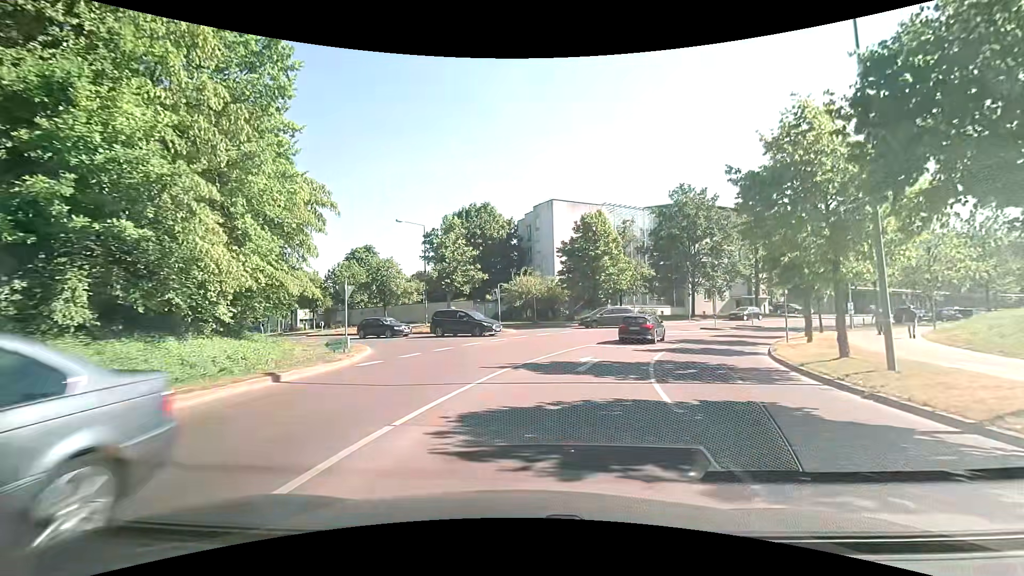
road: tertiary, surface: asphalt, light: Day
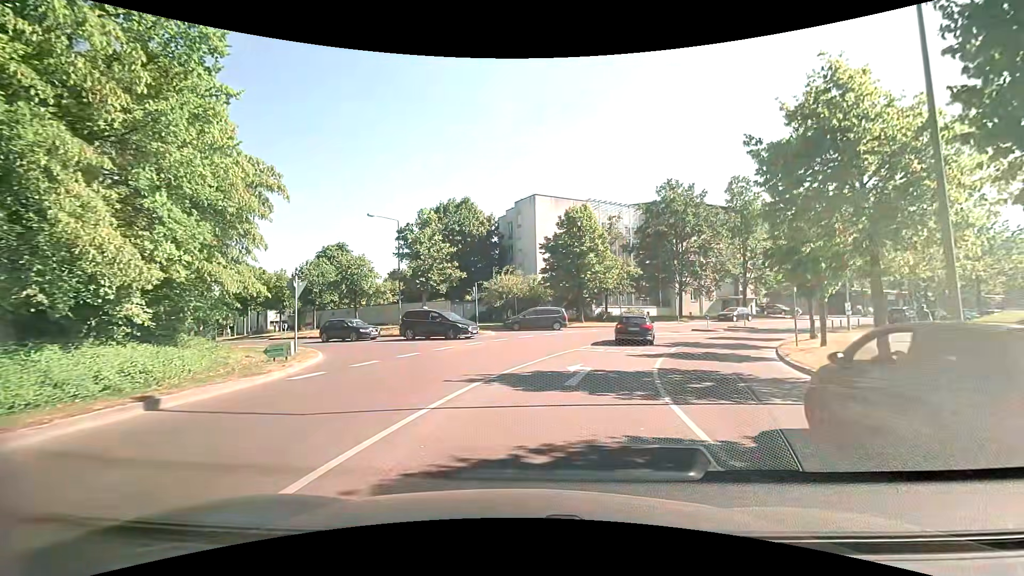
(0.0, +2.8) m; +2°
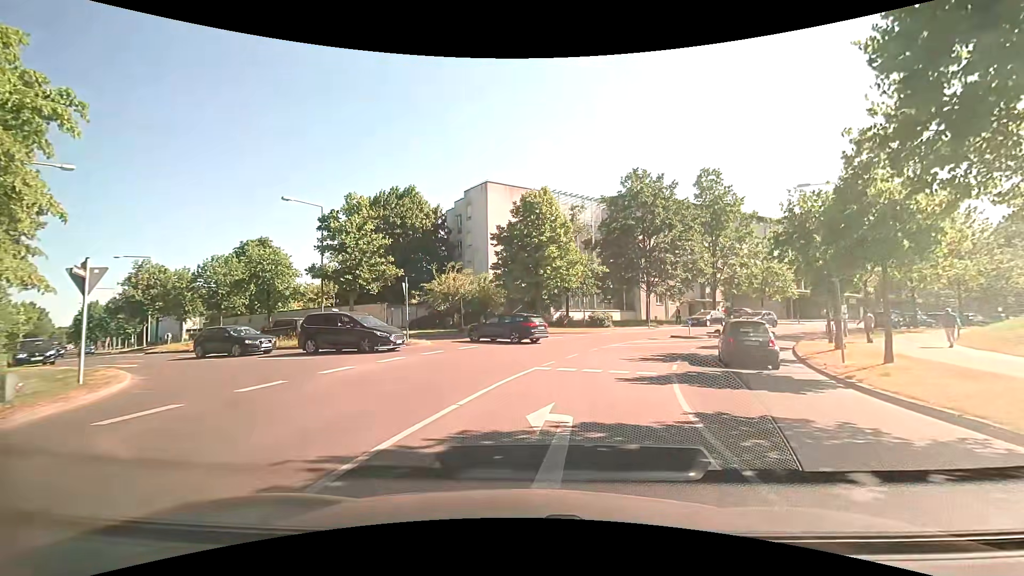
(+0.2, +6.8) m; +4°
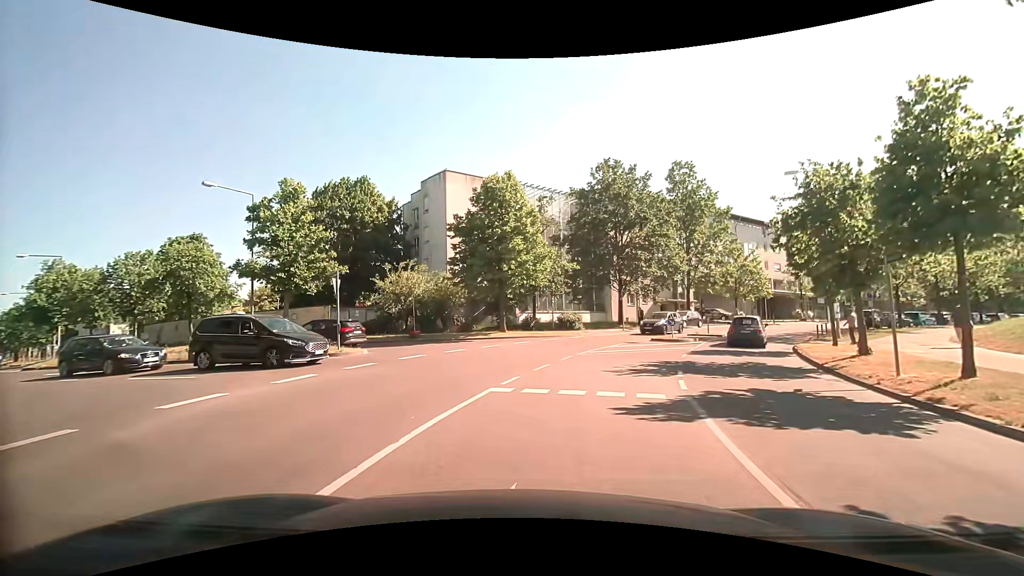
(+0.2, +4.2) m; +4°
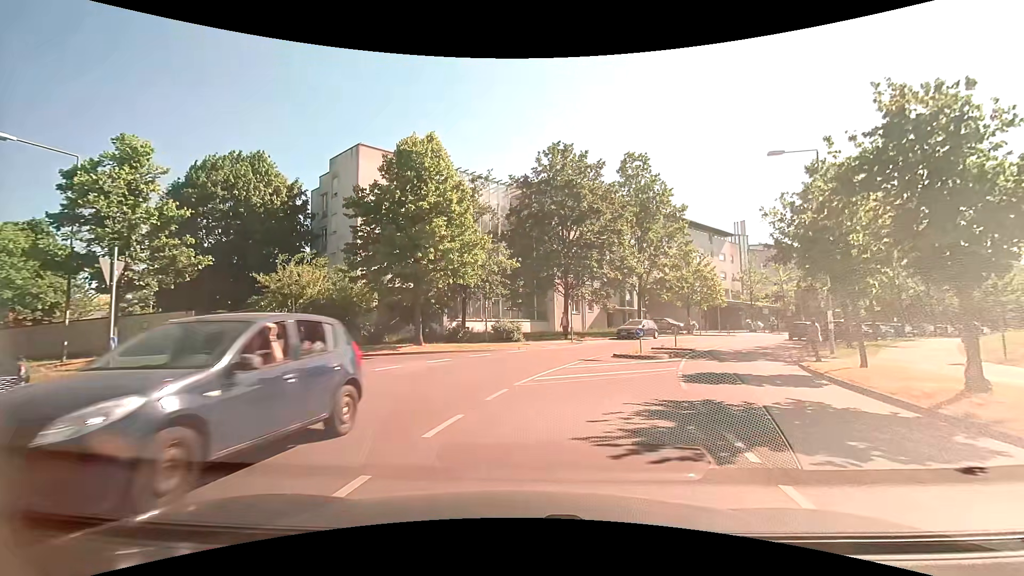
(+0.5, +7.3) m; +7°
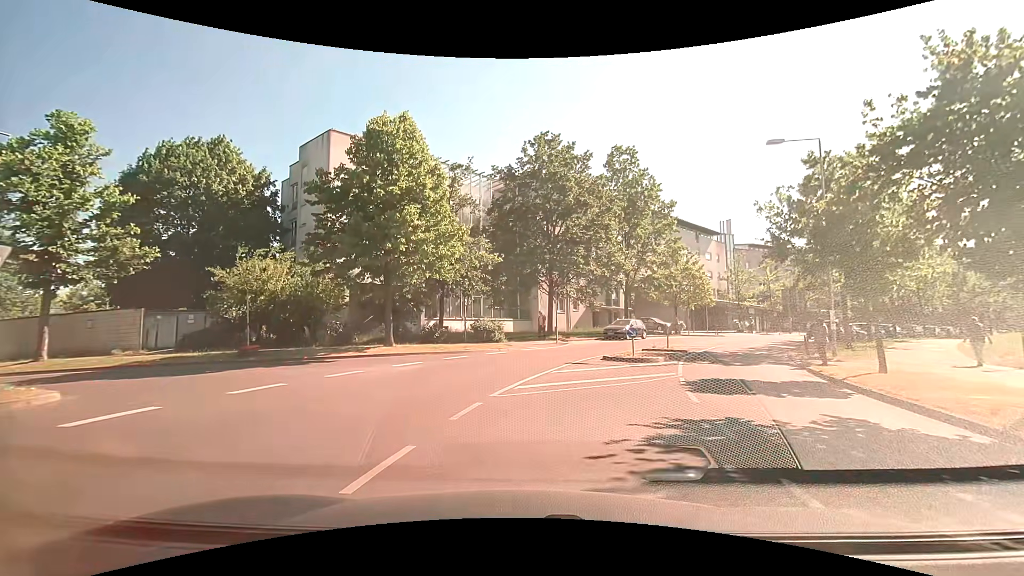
(+0.1, +2.1) m; +3°
